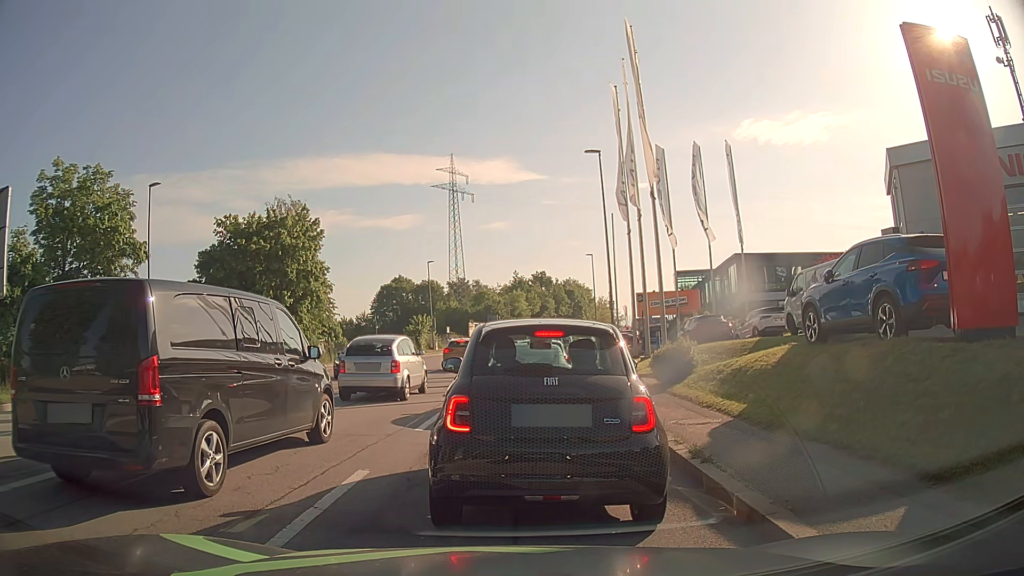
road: tertiary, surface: asphalt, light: Day
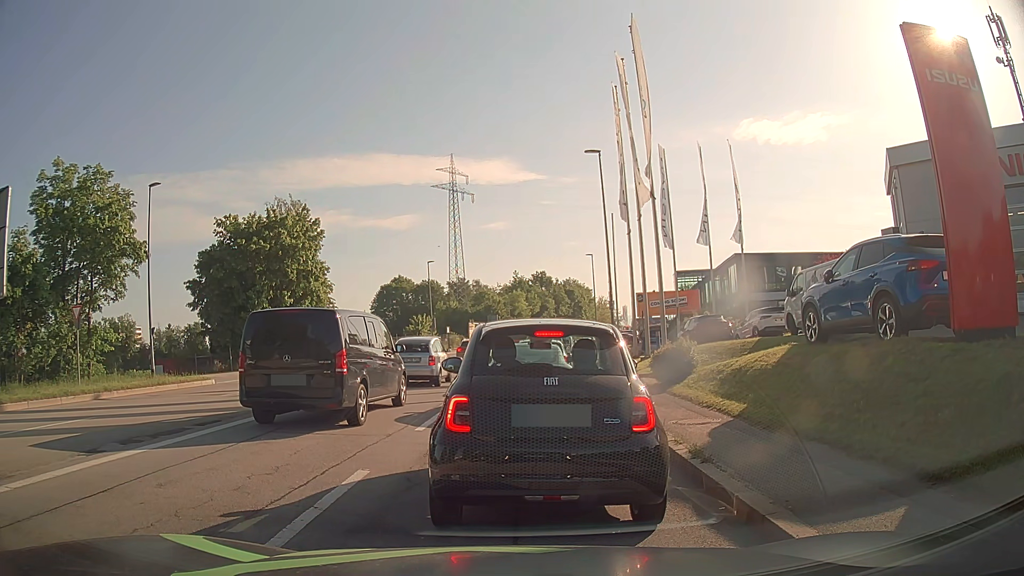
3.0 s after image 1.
(0.0, 0.0) m; 0°
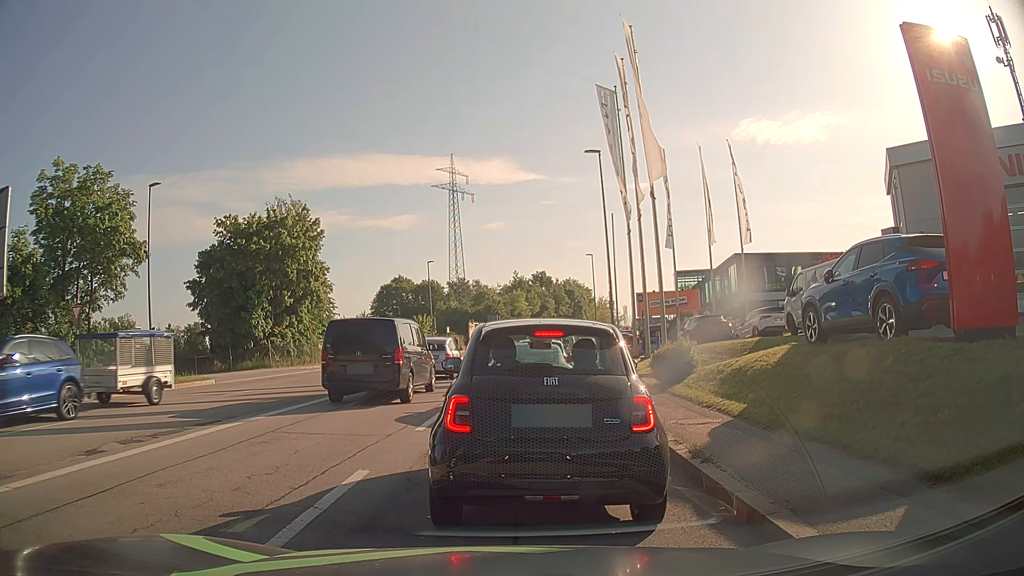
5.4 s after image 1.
(0.0, 0.0) m; 0°
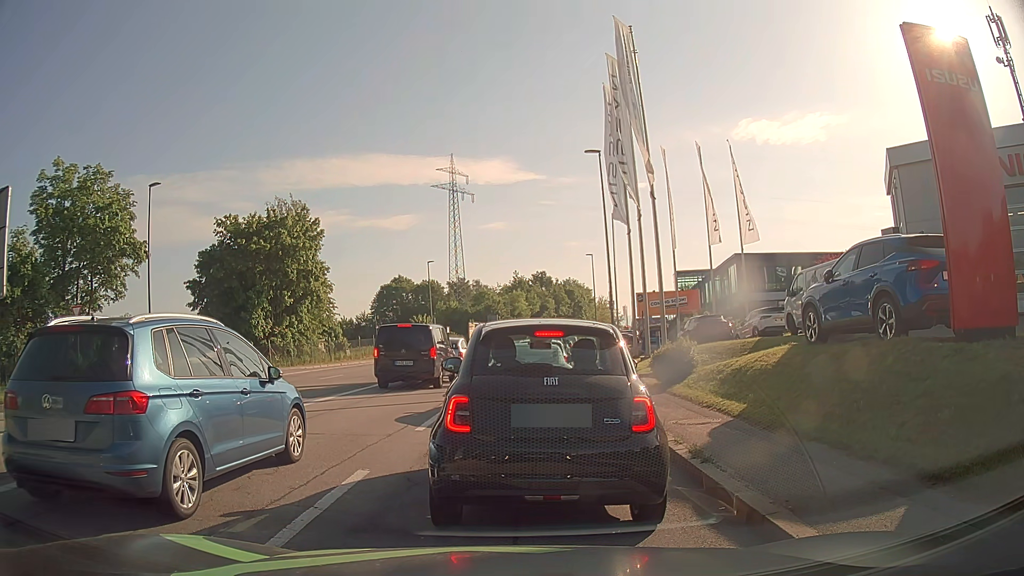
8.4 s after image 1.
(0.0, 0.0) m; 0°
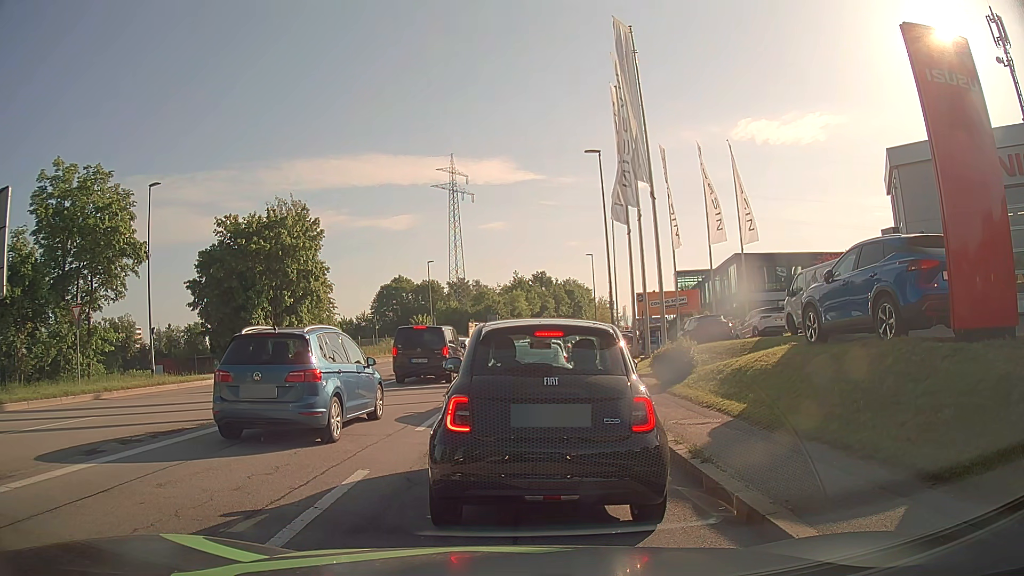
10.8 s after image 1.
(0.0, 0.0) m; 0°
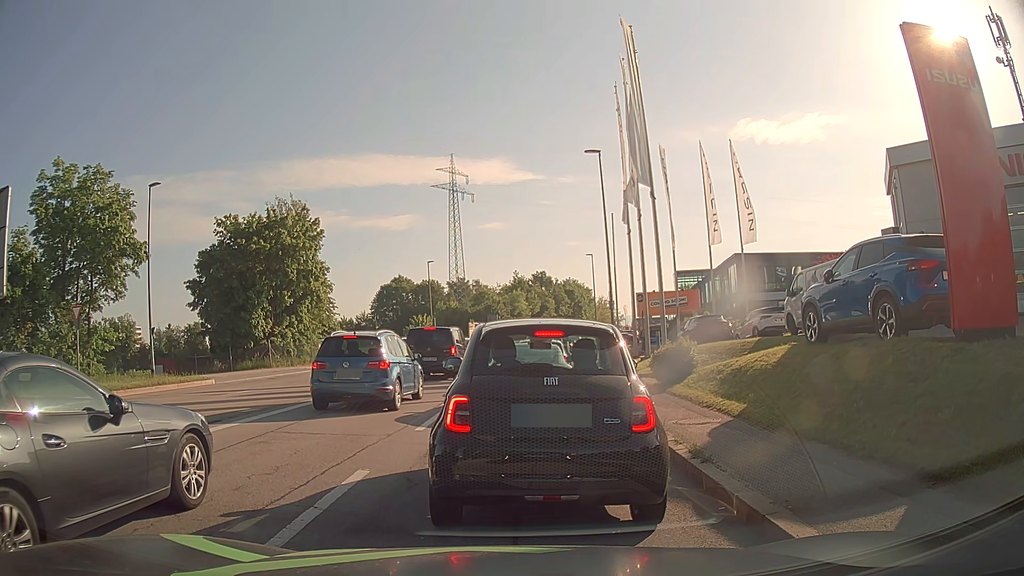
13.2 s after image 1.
(0.0, 0.0) m; 0°
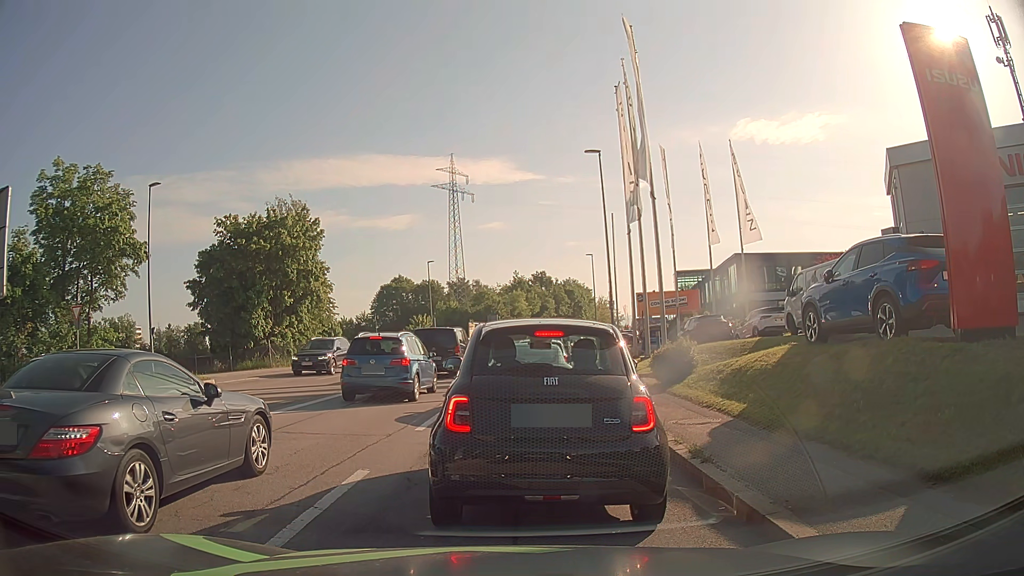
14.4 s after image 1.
(0.0, 0.0) m; 0°
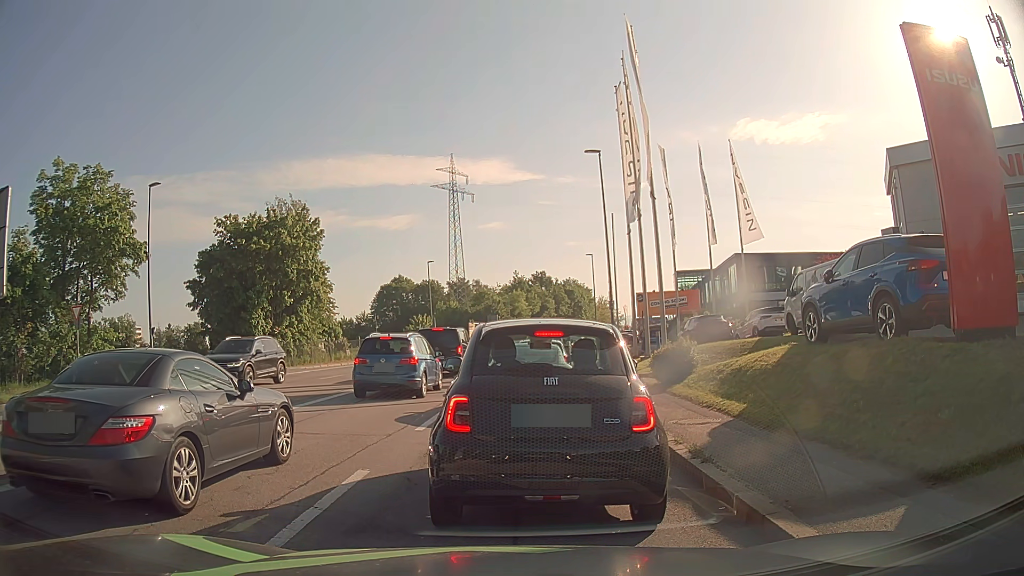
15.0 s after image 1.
(0.0, 0.0) m; 0°
